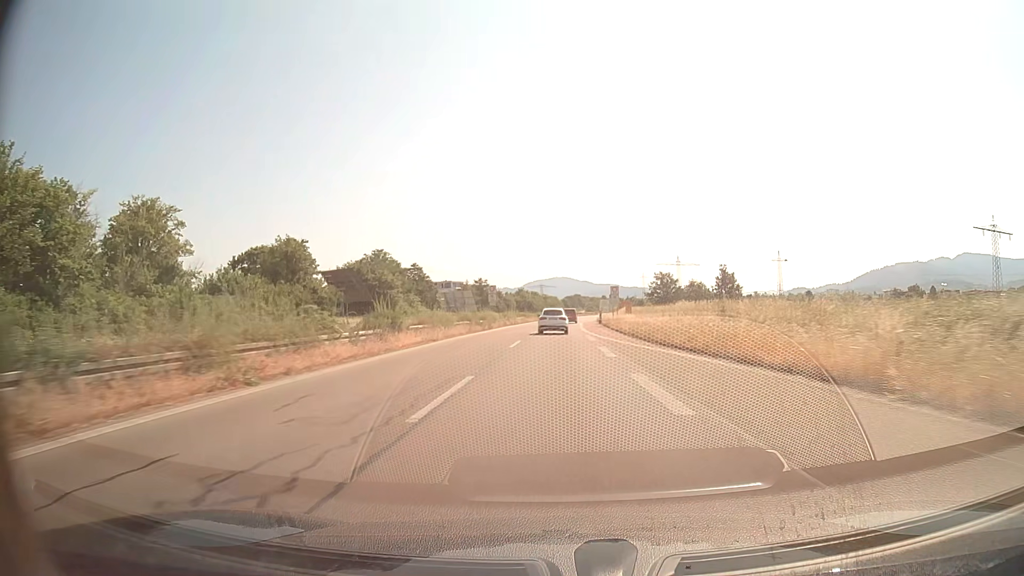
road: trunk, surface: asphalt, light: Day
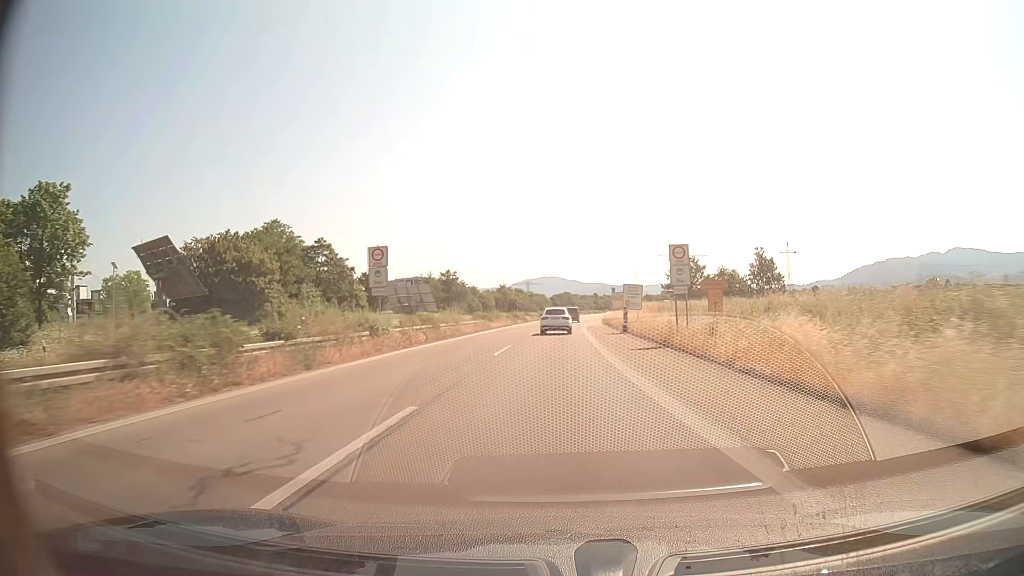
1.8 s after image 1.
(+0.3, +40.8) m; +1°
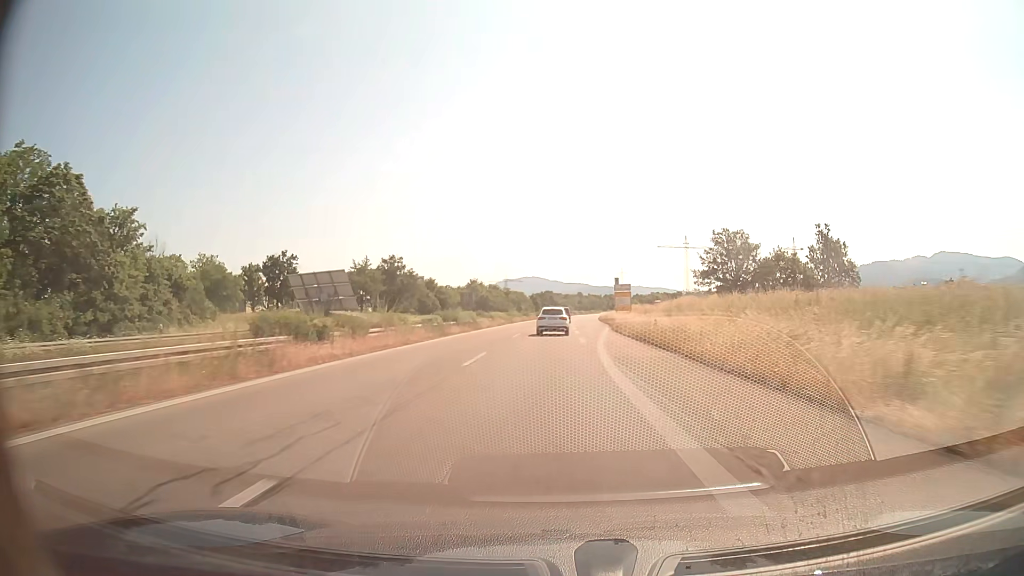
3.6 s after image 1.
(+0.4, +40.7) m; +2°
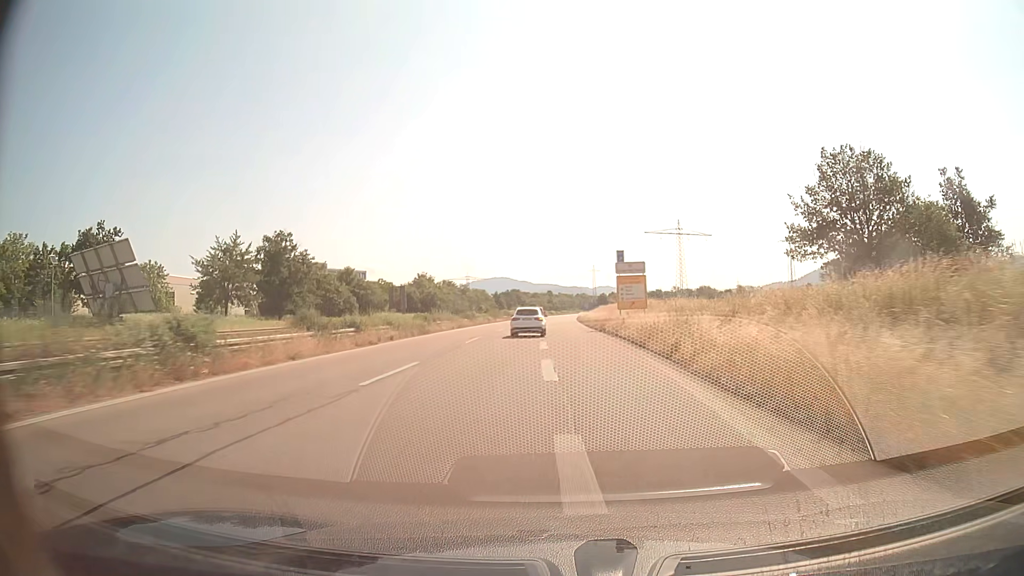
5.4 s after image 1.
(+0.9, +40.6) m; +2°
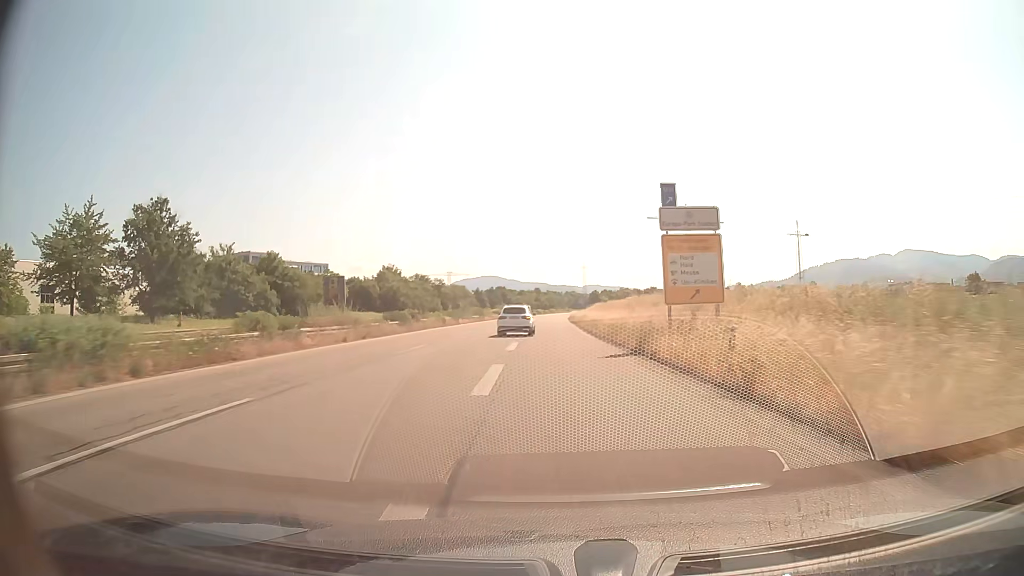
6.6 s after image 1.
(+0.3, +26.9) m; +1°
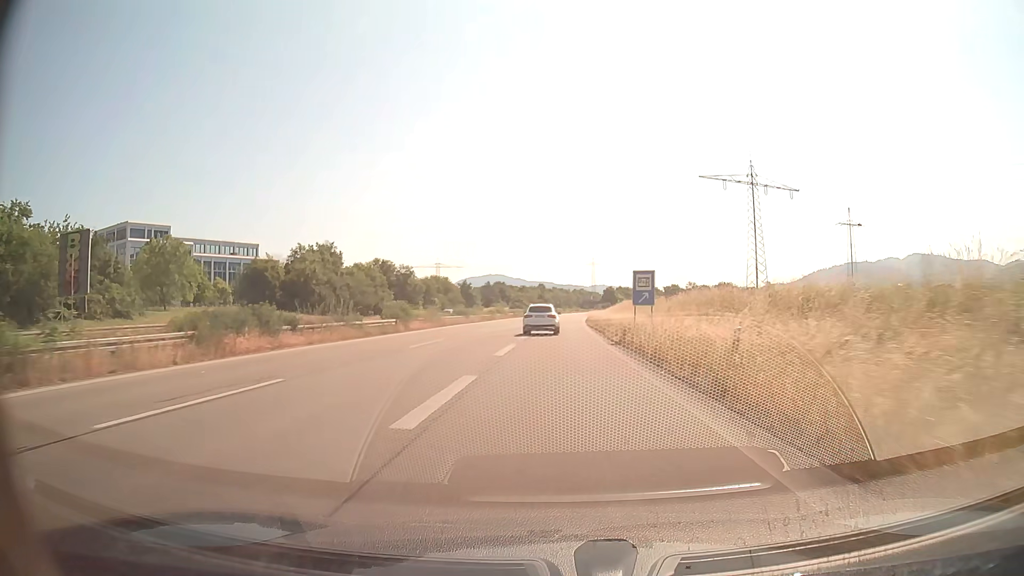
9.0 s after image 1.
(-0.4, +51.1) m; -1°
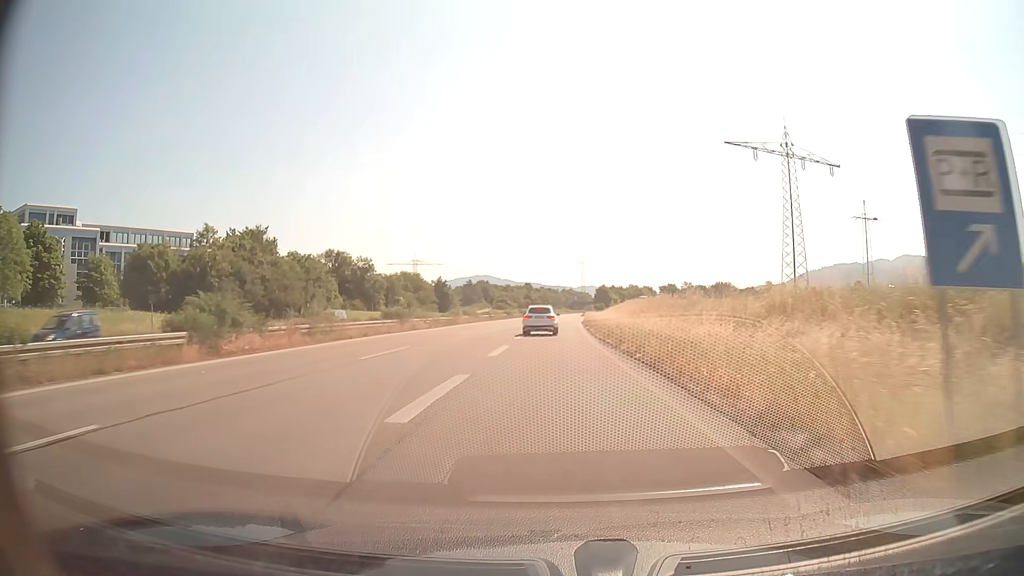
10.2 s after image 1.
(+0.2, +23.9) m; +1°
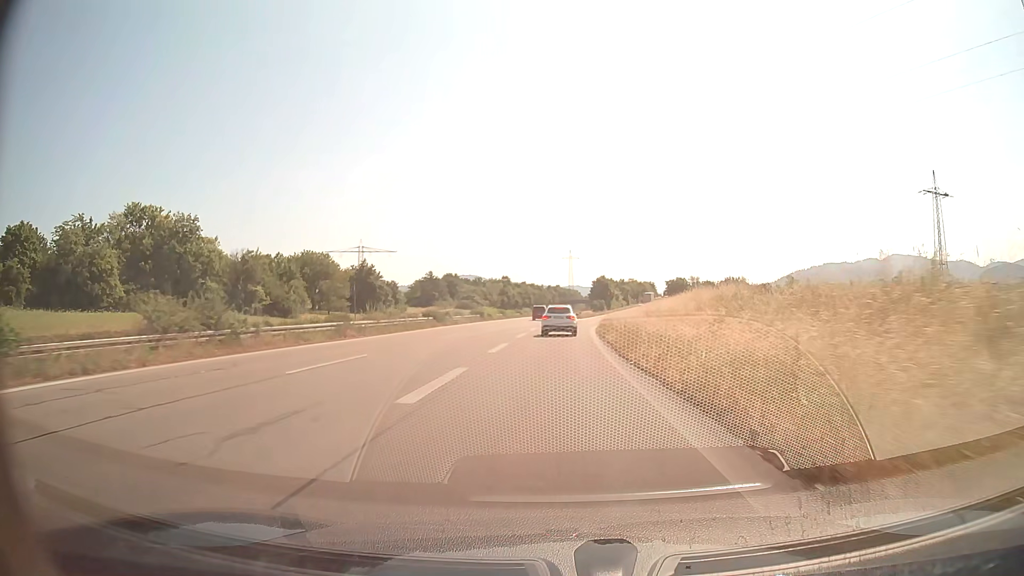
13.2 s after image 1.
(+0.6, +58.8) m; +1°
(0, +10) (0, +20) (0, +30) (+1, +40) (+1, +50) (+2, +60) (+3, +70) (+4, +80) (+5, +90) (+7, +100) m
